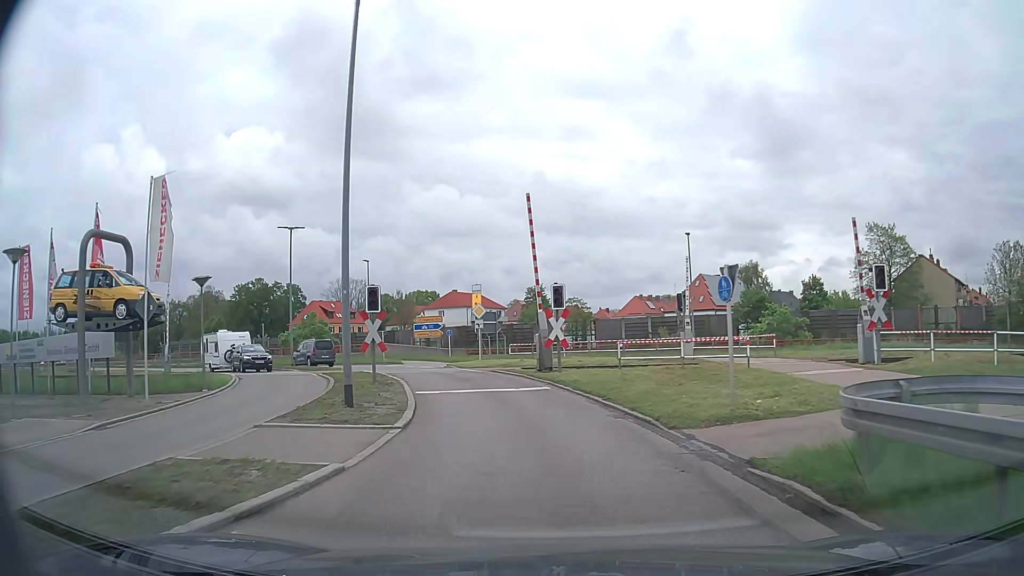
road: secondary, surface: asphalt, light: Day
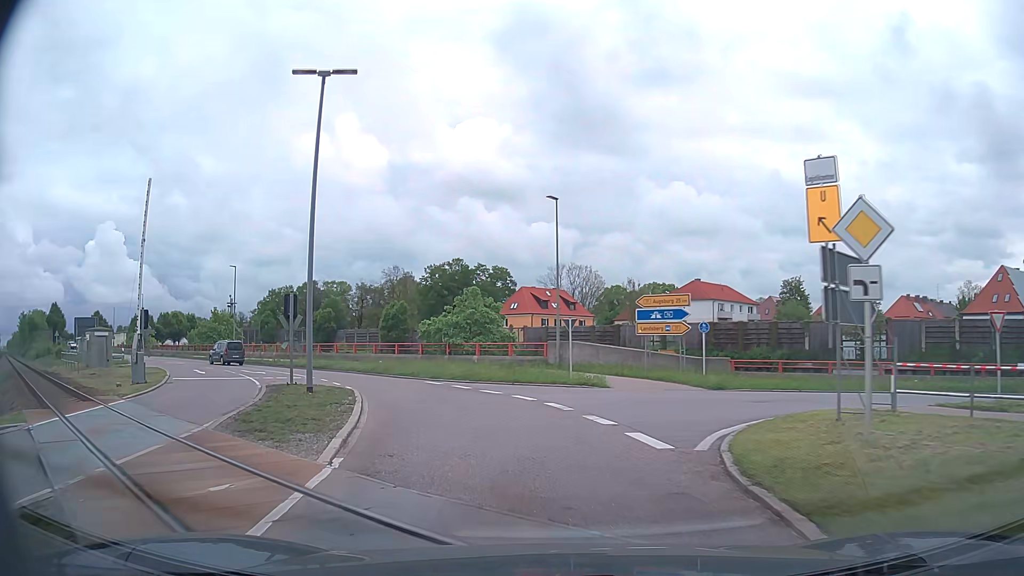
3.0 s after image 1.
(-3.7, +26.3) m; -19°
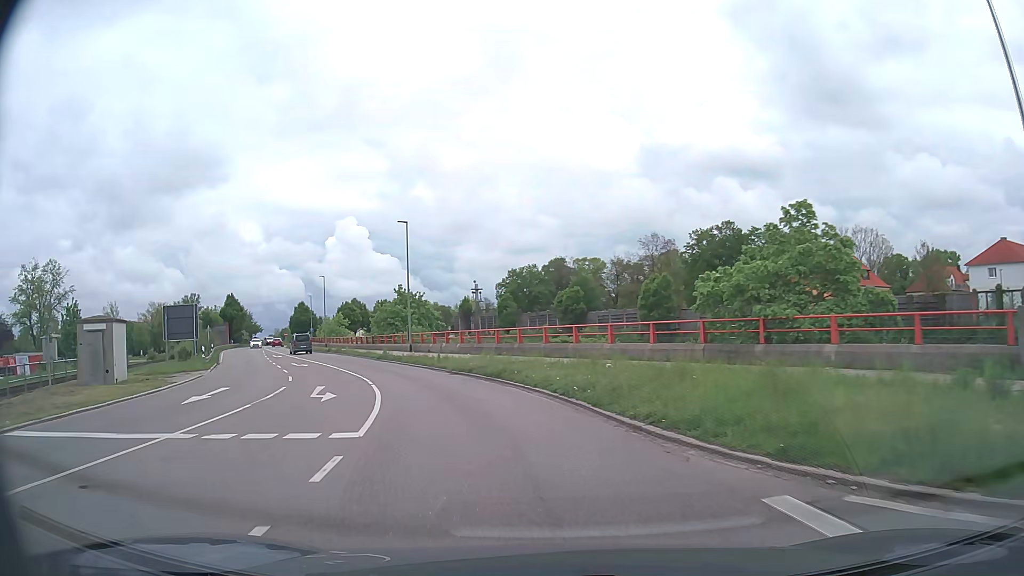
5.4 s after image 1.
(-4.0, +22.0) m; -22°
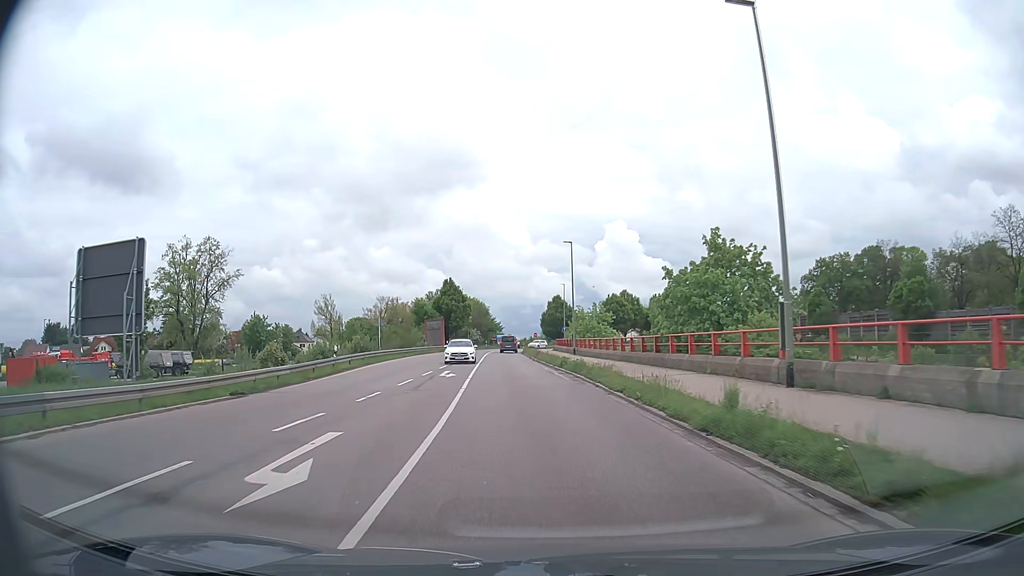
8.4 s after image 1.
(-8.5, +31.0) m; -24°
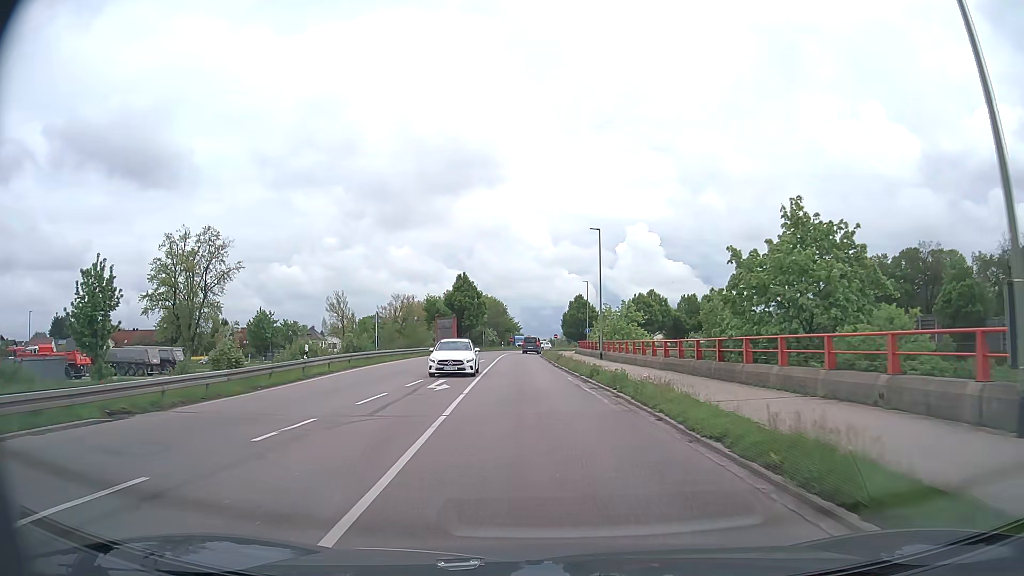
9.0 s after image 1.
(-0.2, +7.2) m; -2°
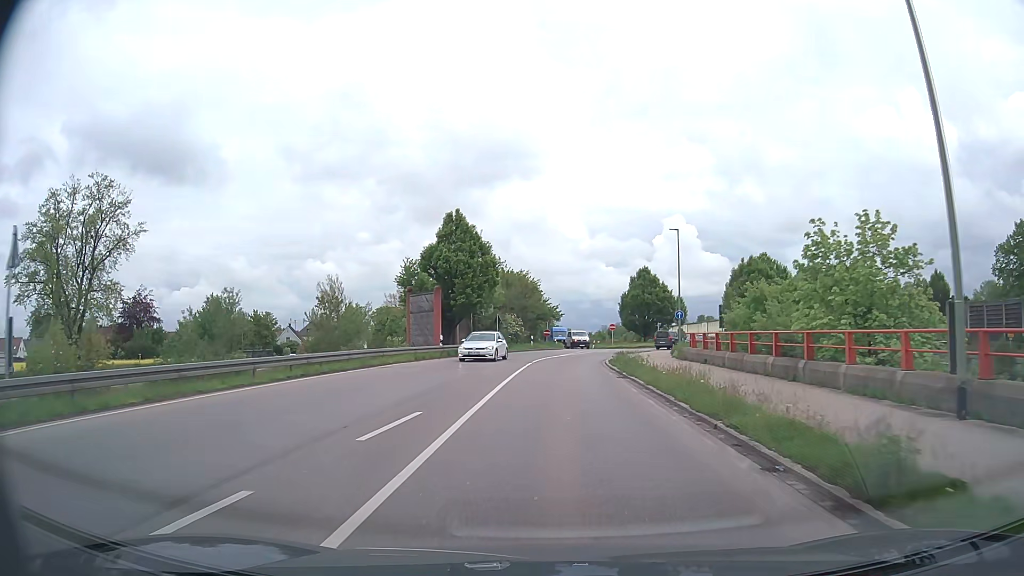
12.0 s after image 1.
(-1.3, +36.8) m; -3°
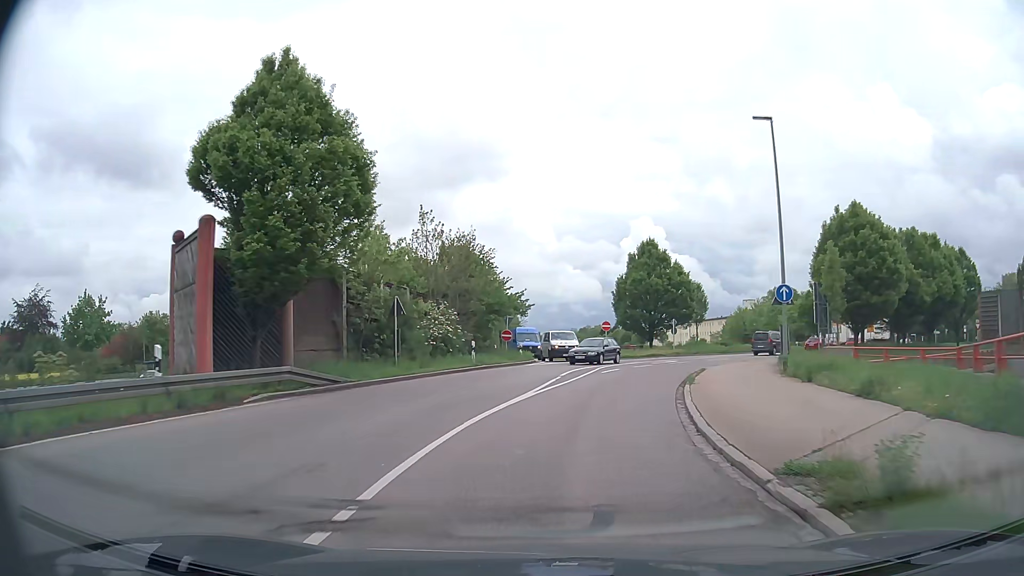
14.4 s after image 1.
(+0.5, +26.4) m; +3°
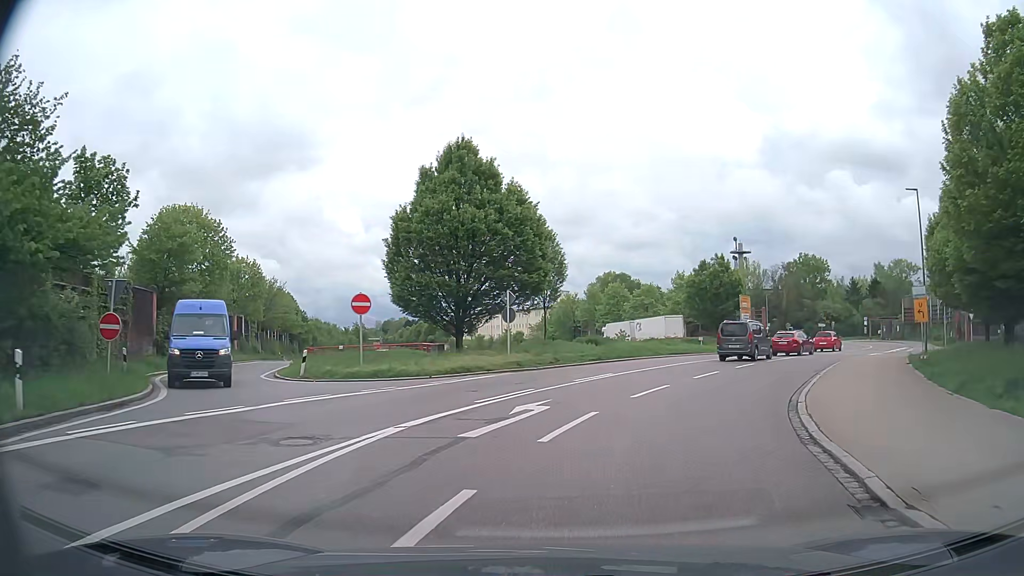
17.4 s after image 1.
(+3.6, +28.3) m; +16°
(+1, +10) (+3, +20) (+7, +29) (+12, +37) (+18, +46) (+21, +55) (+20, +65) (+17, +74) (+14, +84) (+11, +93) m
